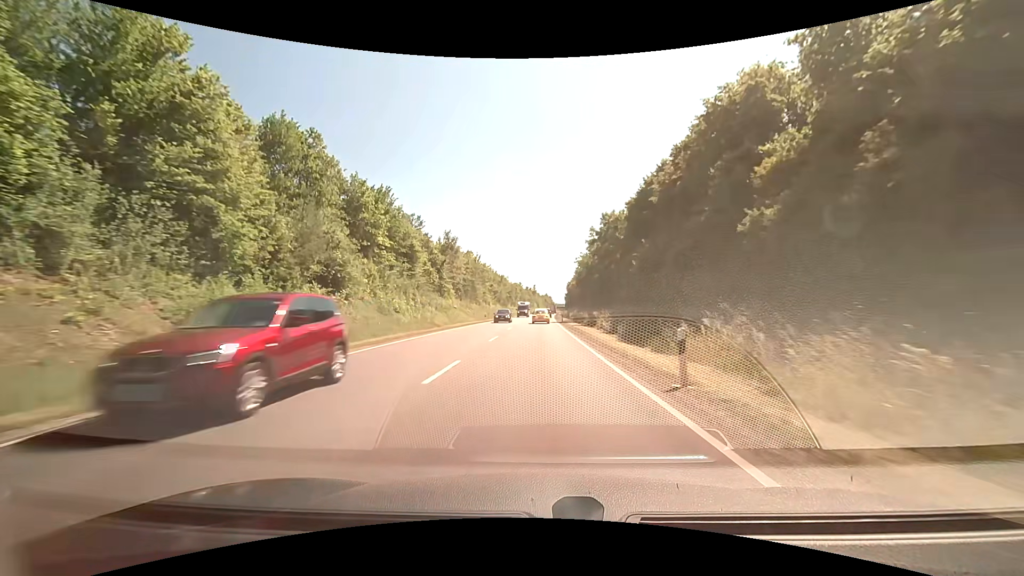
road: primary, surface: asphalt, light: Day
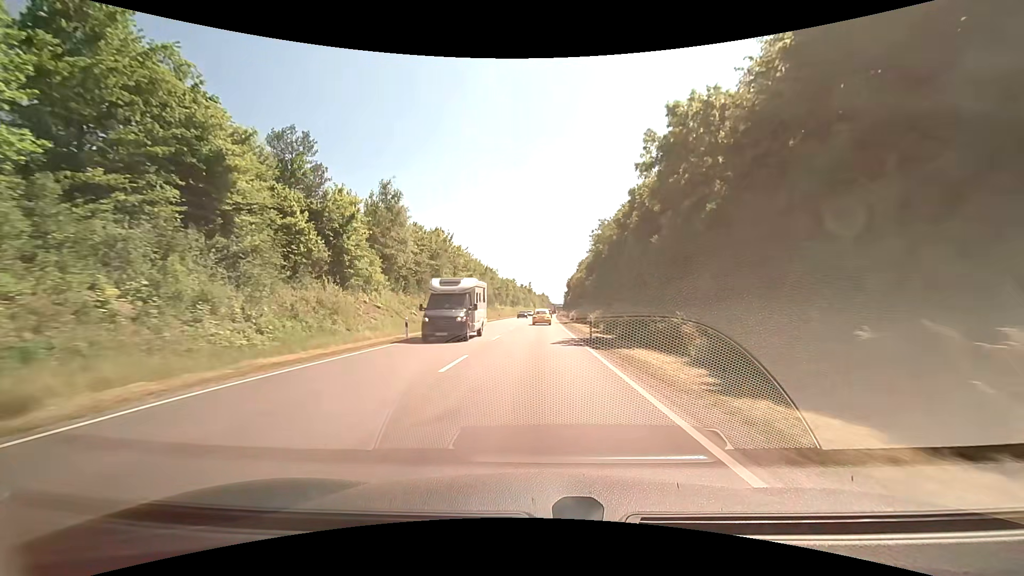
(+0.1, +34.8) m; 0°
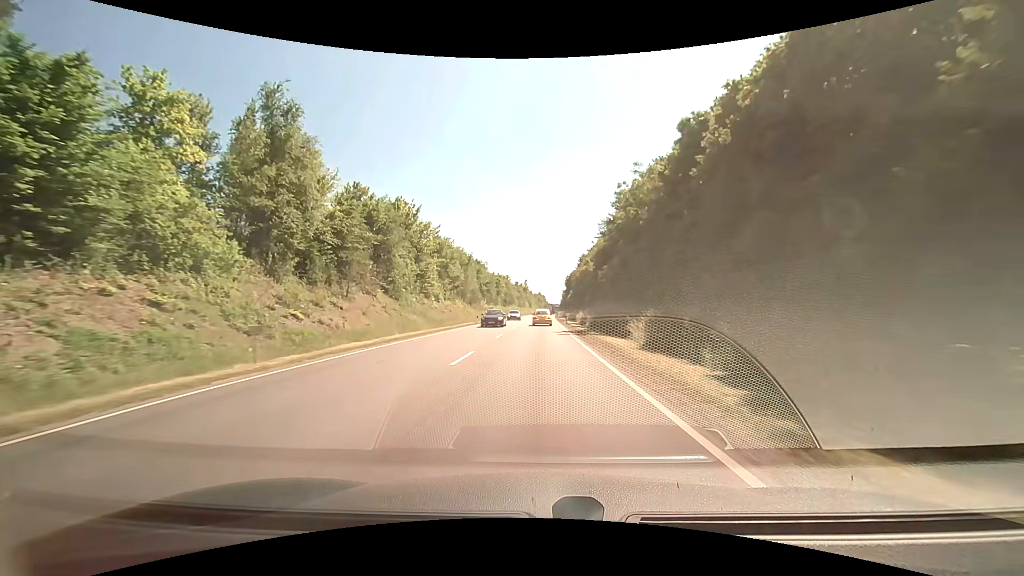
(+0.1, +23.0) m; +1°
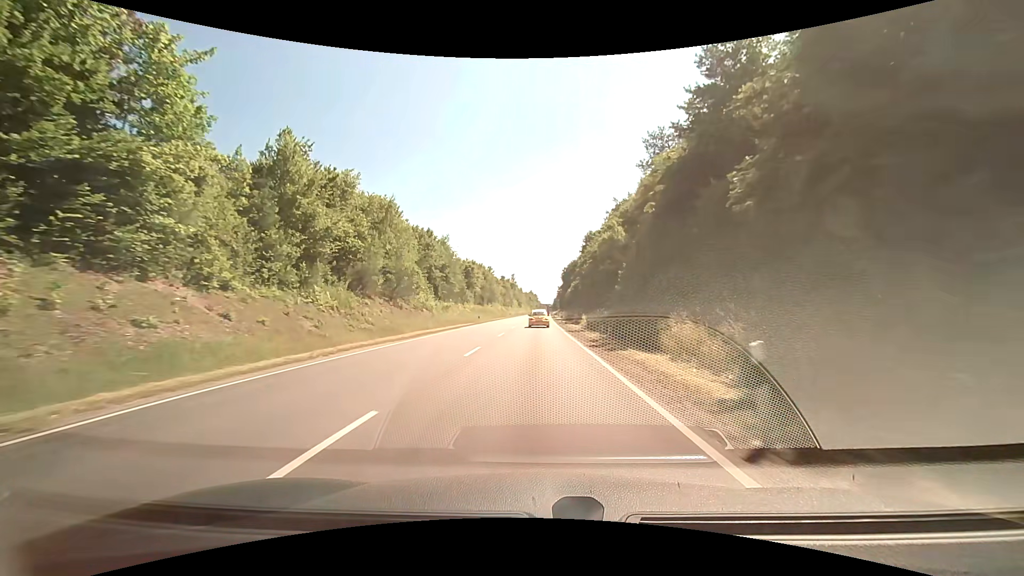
(+0.4, +46.1) m; +1°
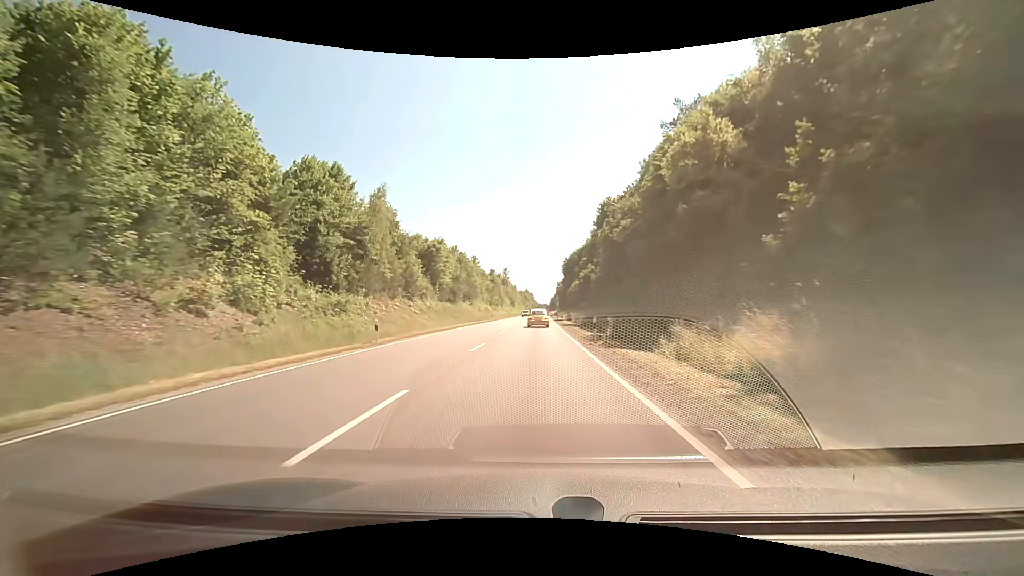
(+0.4, +34.8) m; +1°
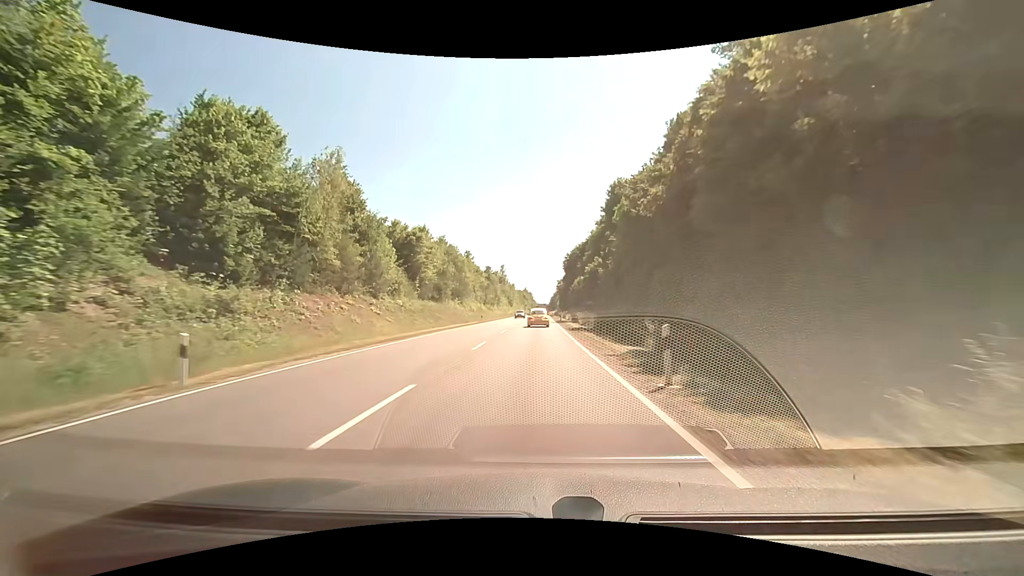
(0.0, +11.7) m; 0°
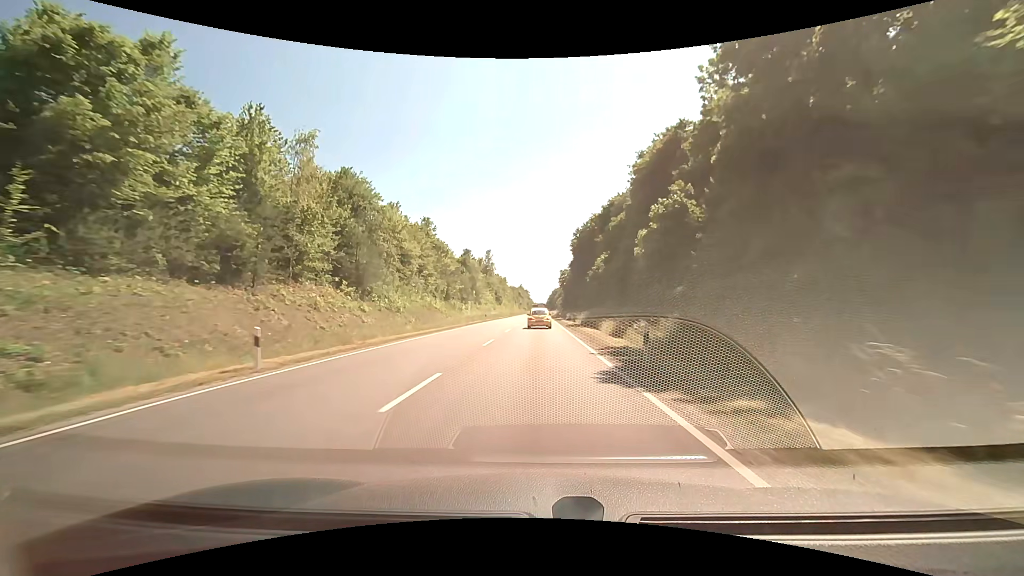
(-0.1, +47.1) m; 0°
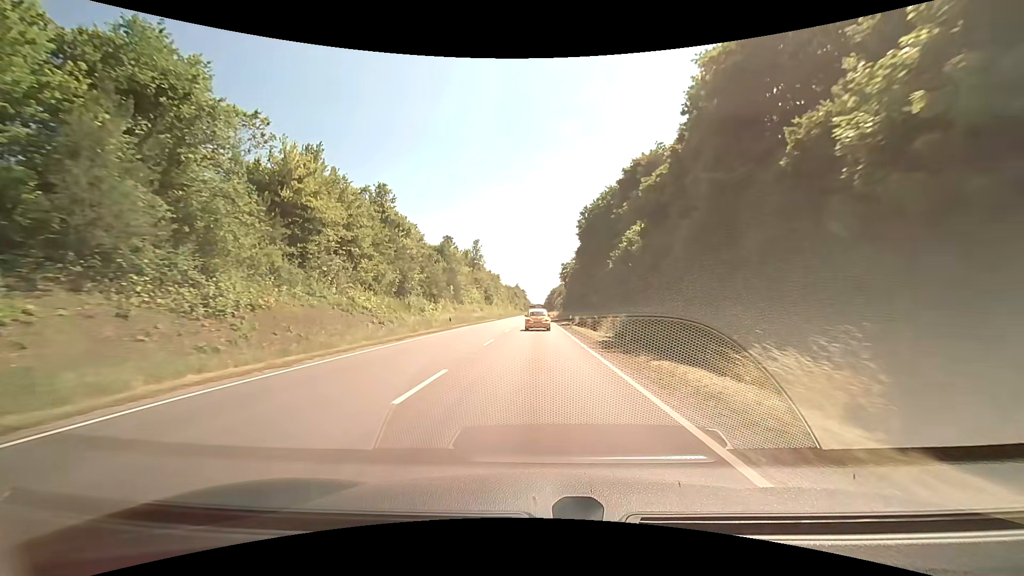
(+0.2, +23.8) m; +1°
(0, +10) (0, +20) (0, +30) (0, +40) (0, +50) (0, +60) (0, +70) (+1, +80) (+1, +90) (+1, +100) m
